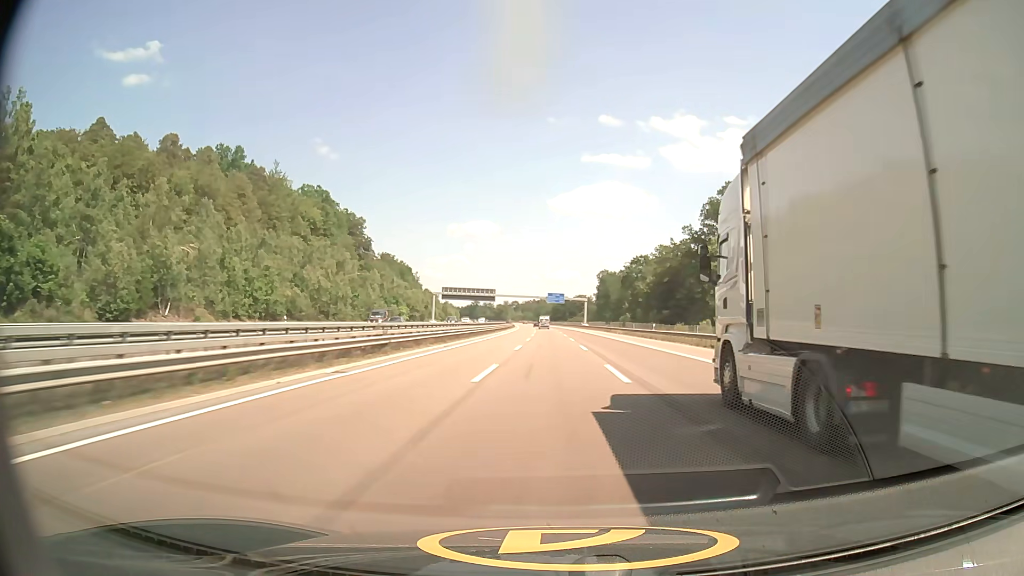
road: motorway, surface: asphalt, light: Day
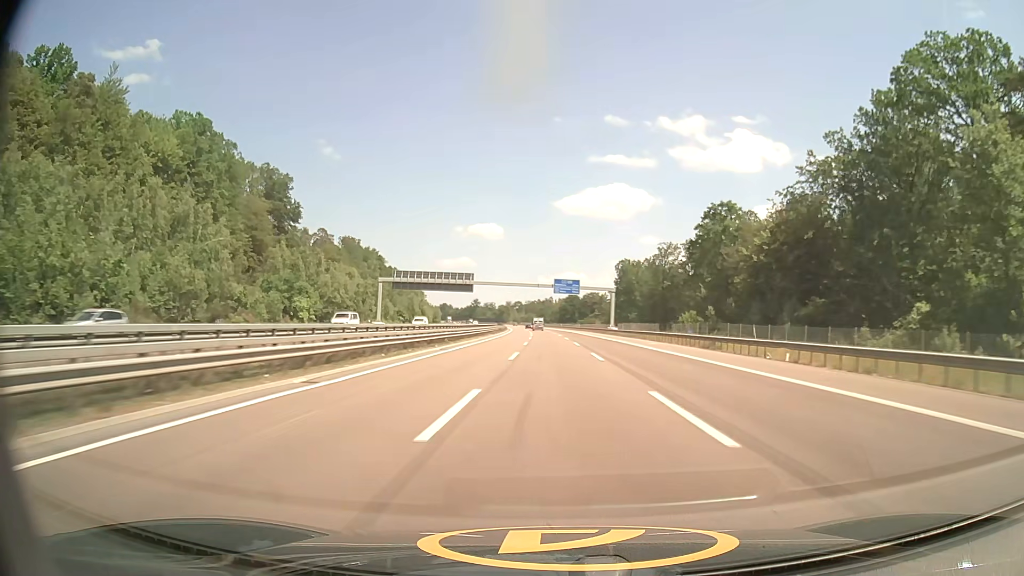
(-0.1, +61.6) m; 0°
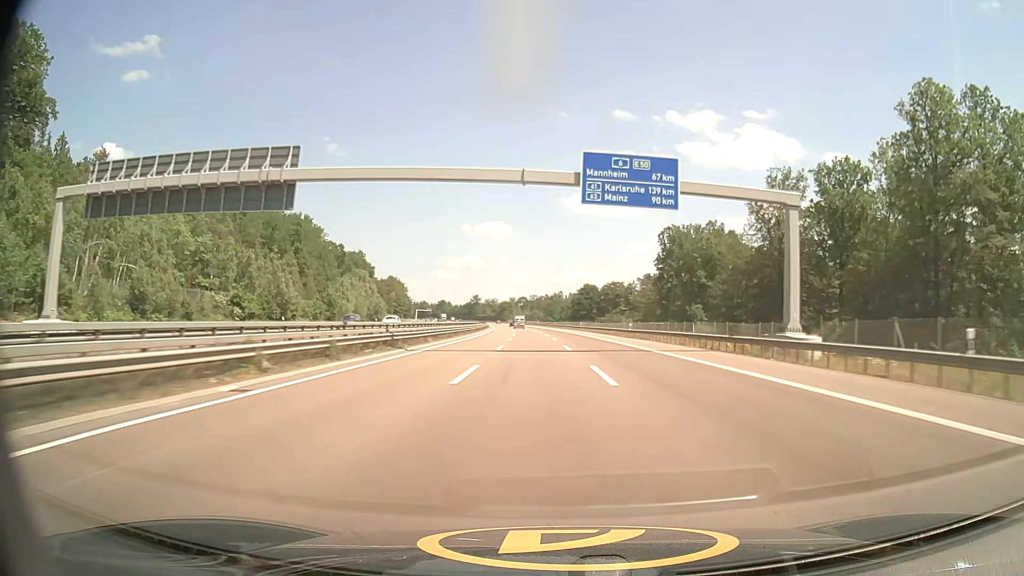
(-0.5, +83.1) m; -1°
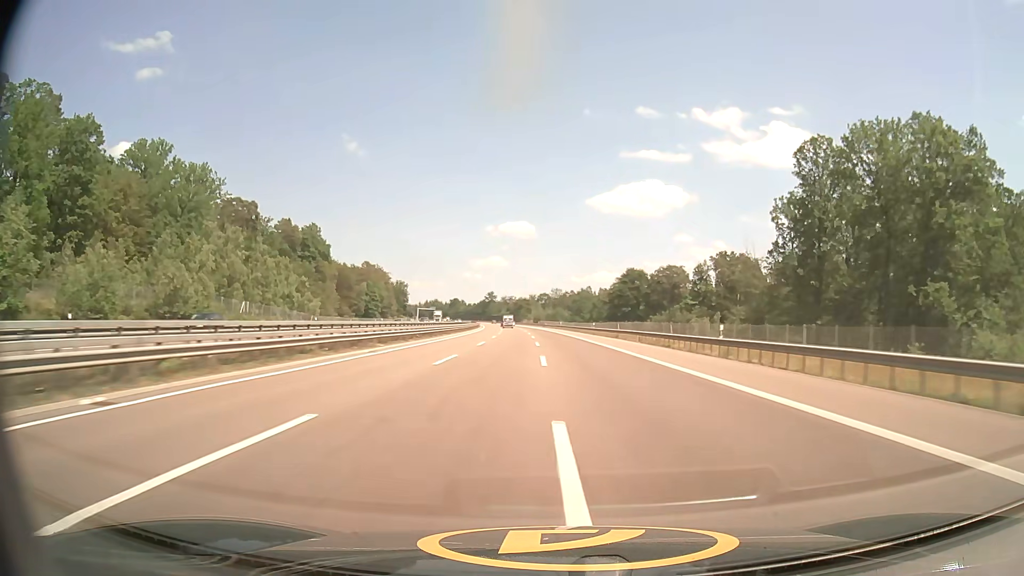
(-1.3, +83.4) m; -2°
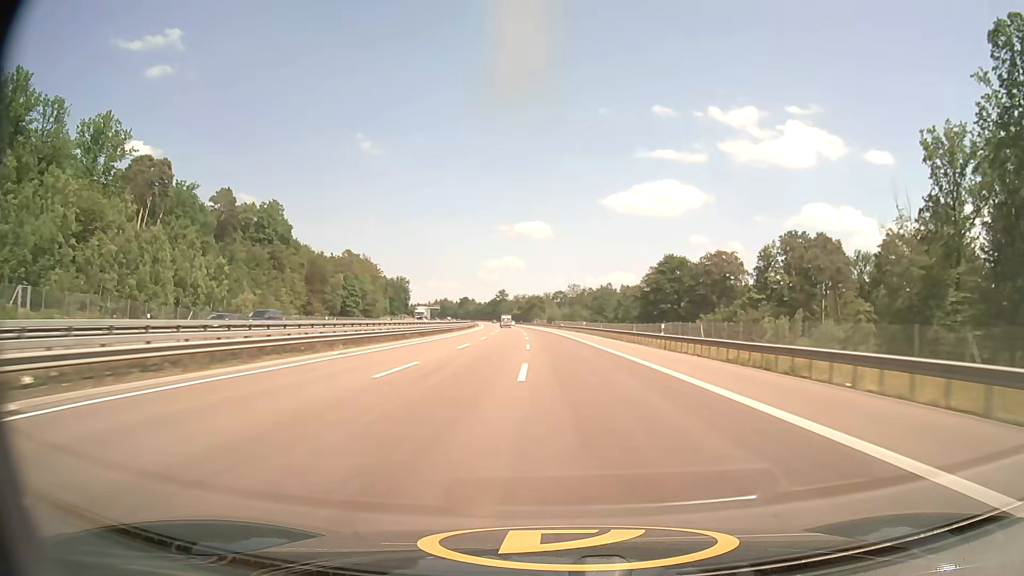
(-0.4, +41.6) m; -1°
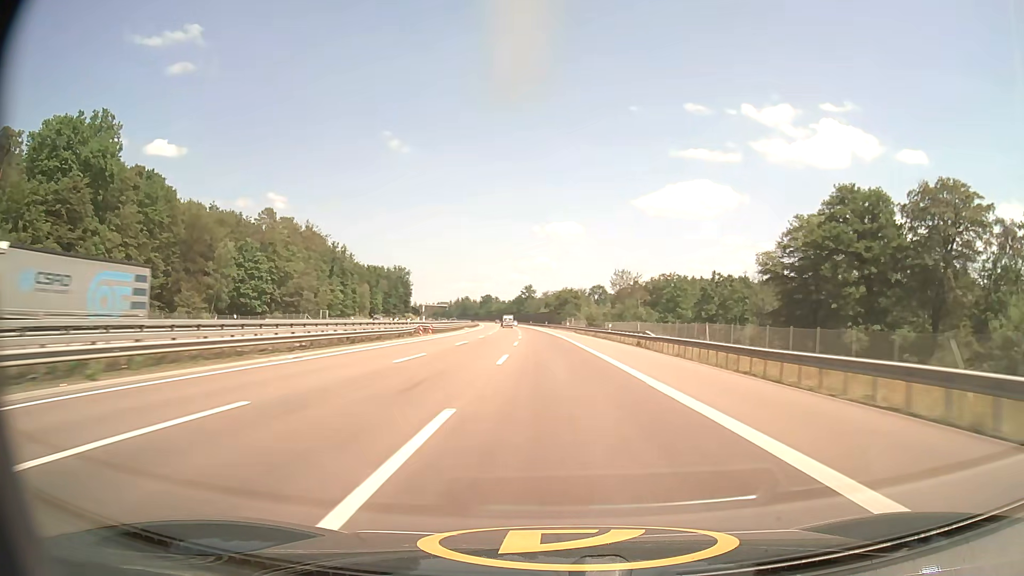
(-2.1, +83.6) m; -3°
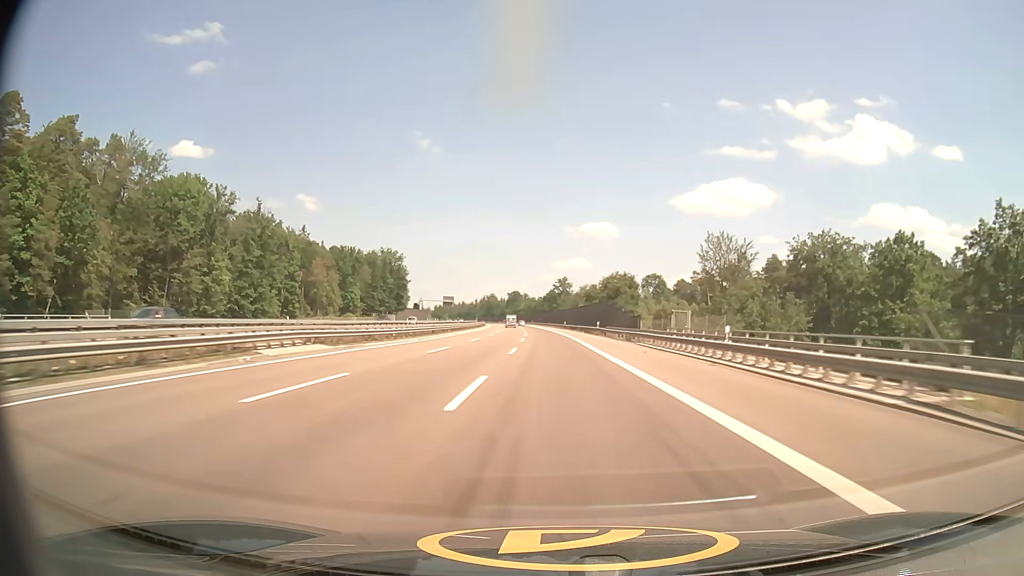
(-2.2, +84.1) m; -3°
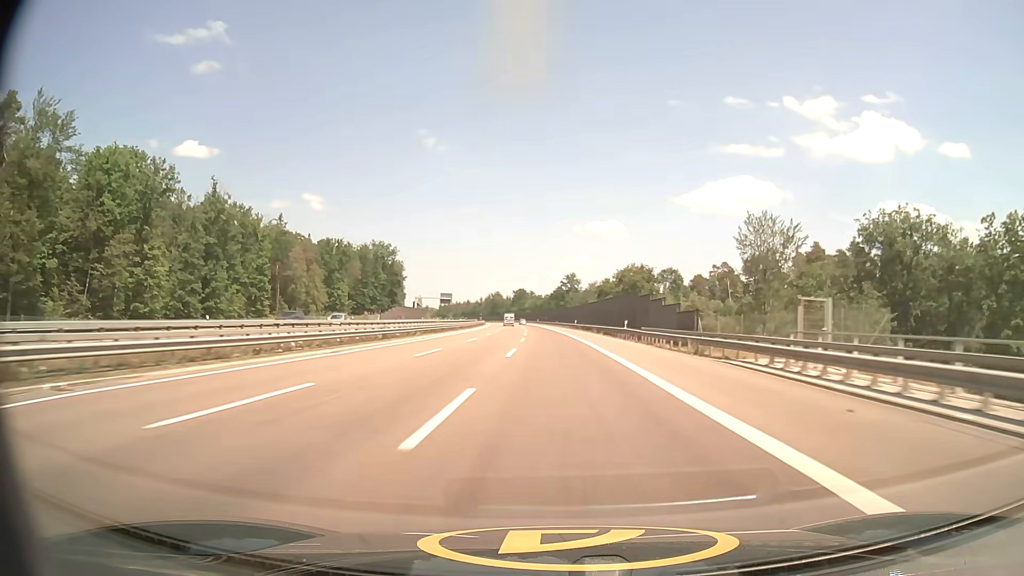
(-0.1, +21.0) m; 0°
(0, +10) (0, +20) (0, +30) (-1, +40) (-1, +50) (-1, +60) (-1, +70) (-2, +80) (-2, +90) (-3, +100) m
